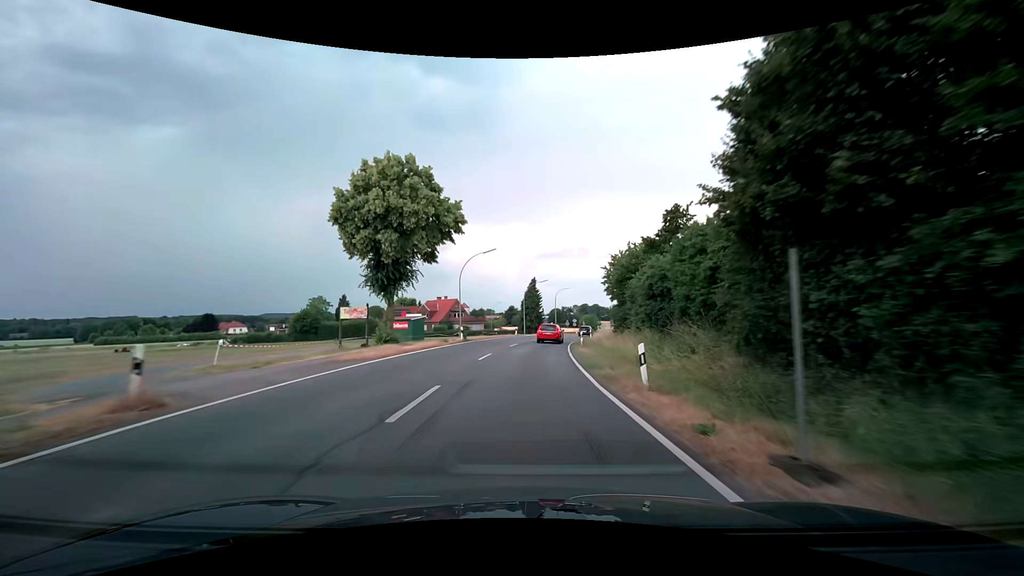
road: secondary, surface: asphalt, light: Day
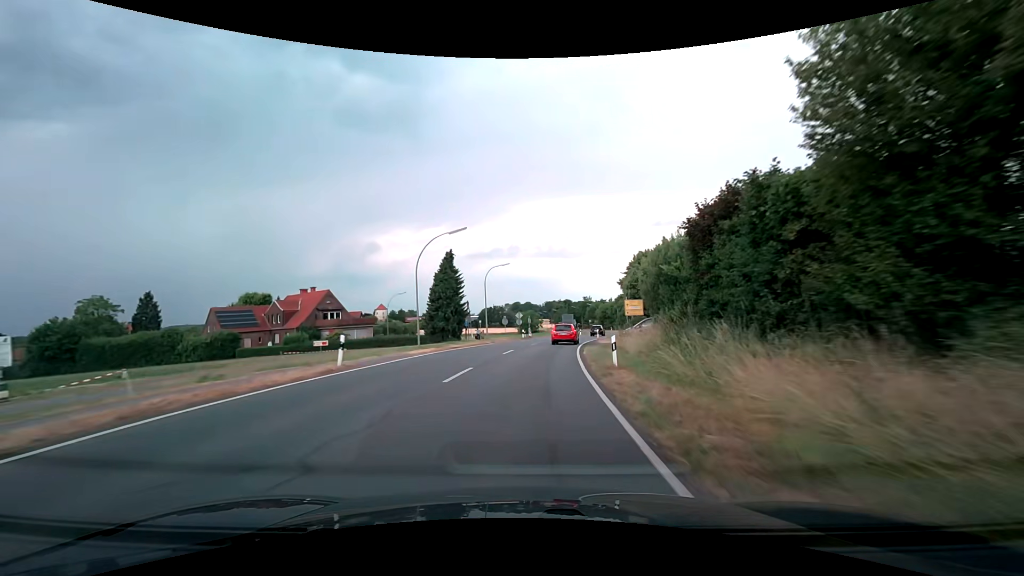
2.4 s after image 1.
(+2.9, +42.6) m; +8°
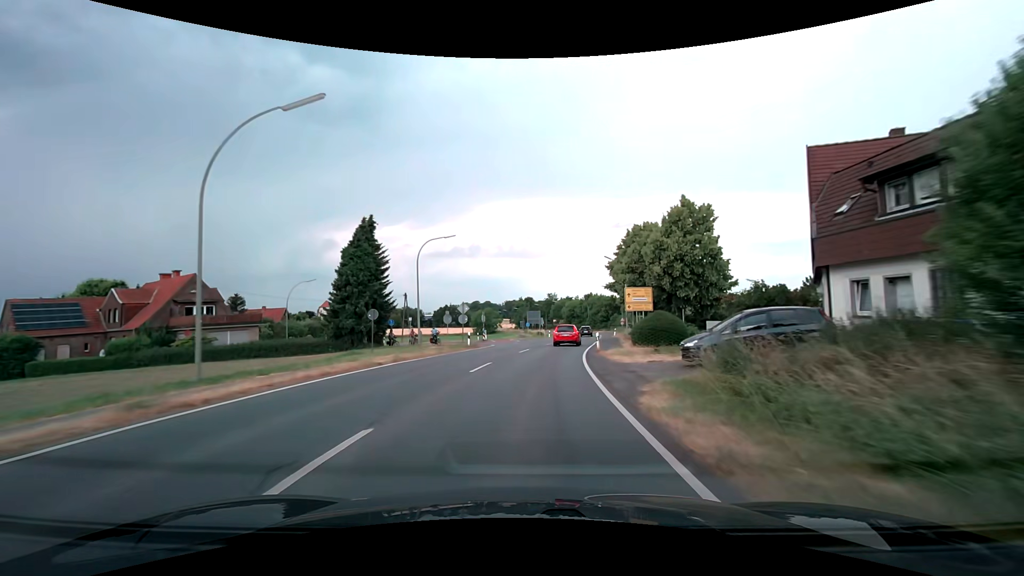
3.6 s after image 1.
(+0.8, +21.1) m; +4°
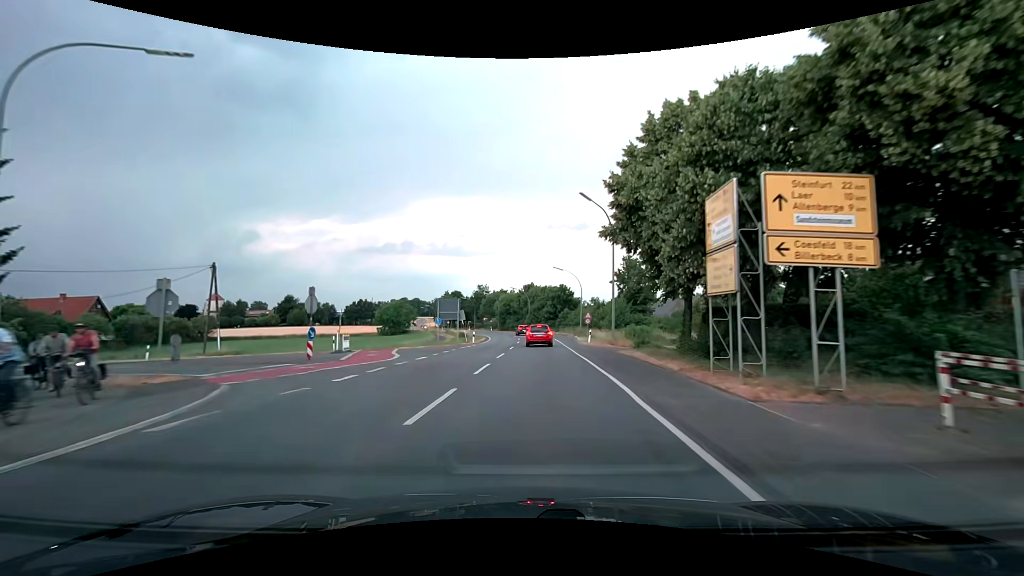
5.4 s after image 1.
(+2.2, +31.3) m; +8°
